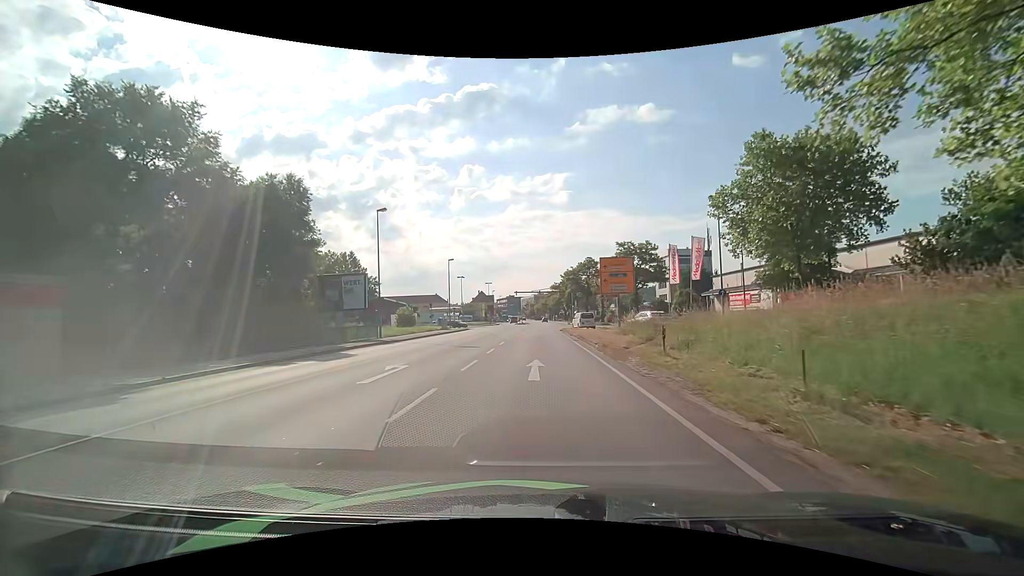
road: primary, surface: asphalt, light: Day
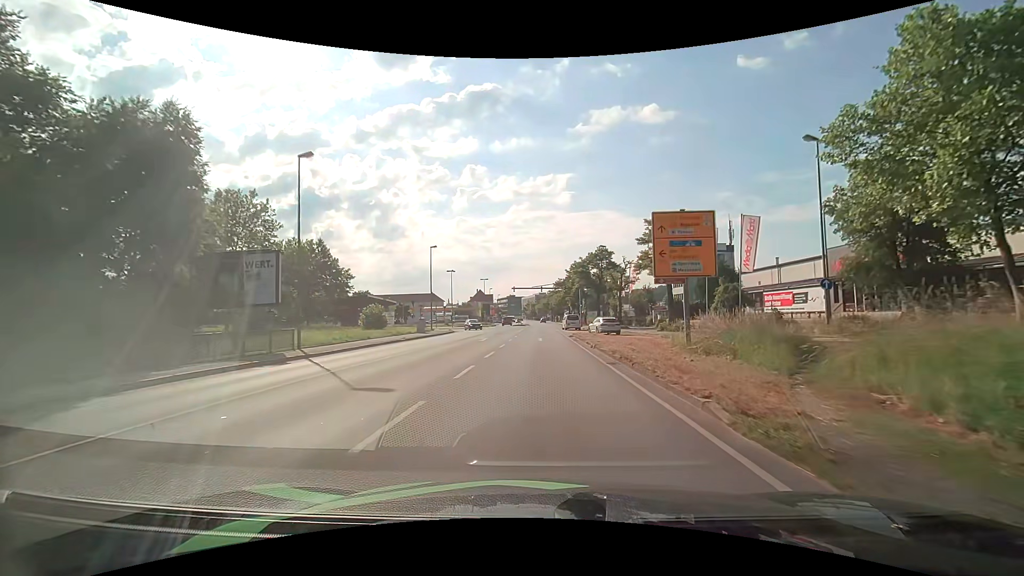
(0.0, +13.5) m; 0°
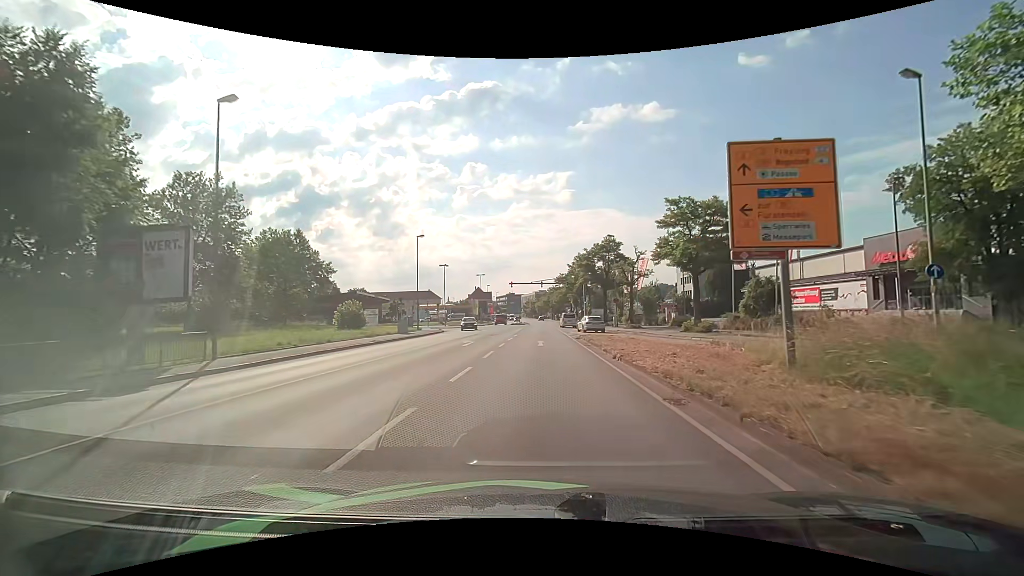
(0.0, +6.7) m; 0°
(0, +10) (0, +20) (0, +30) (0, +40) (0, +50) (0, +60) (0, +70) (0, +80) (0, +90) (0, +100) m
